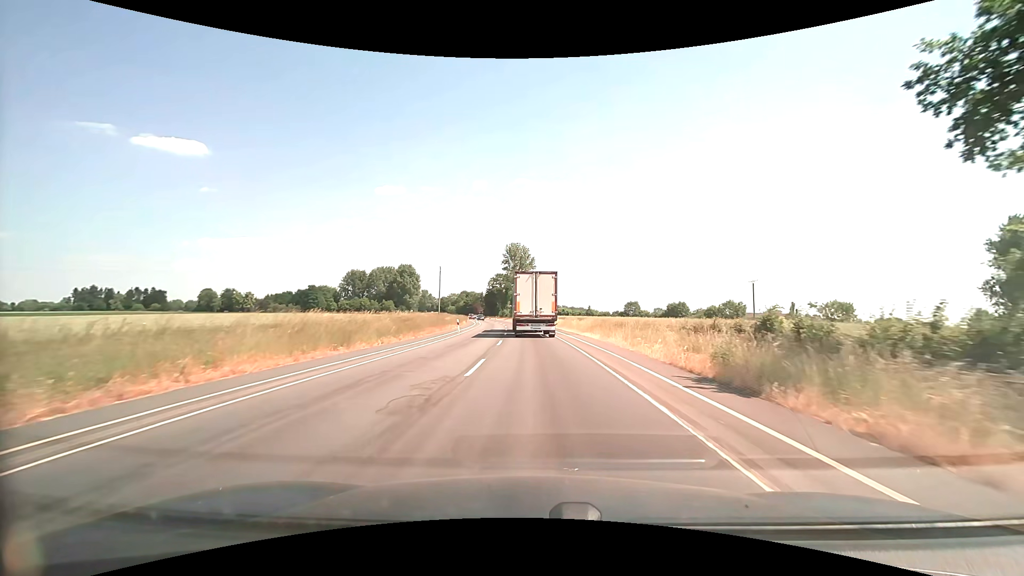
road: secondary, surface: asphalt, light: Day
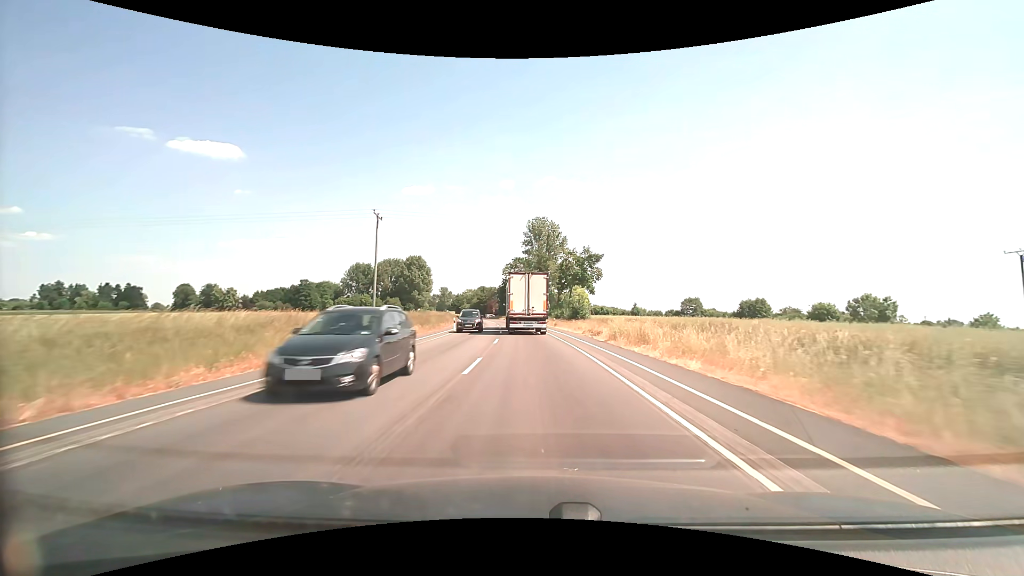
(-1.0, +48.2) m; -3°
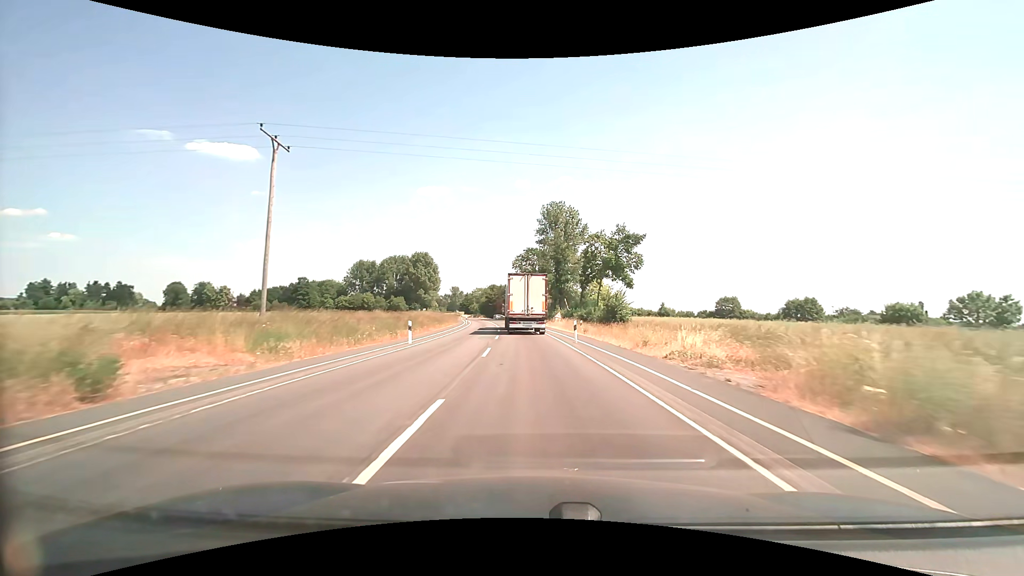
(-0.3, +19.6) m; -2°
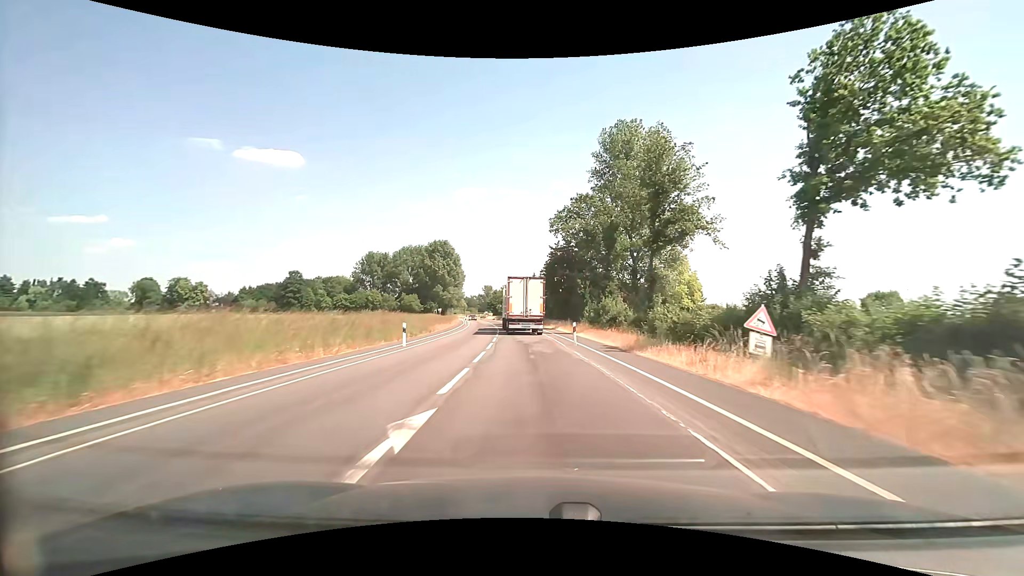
(-1.9, +49.6) m; -4°
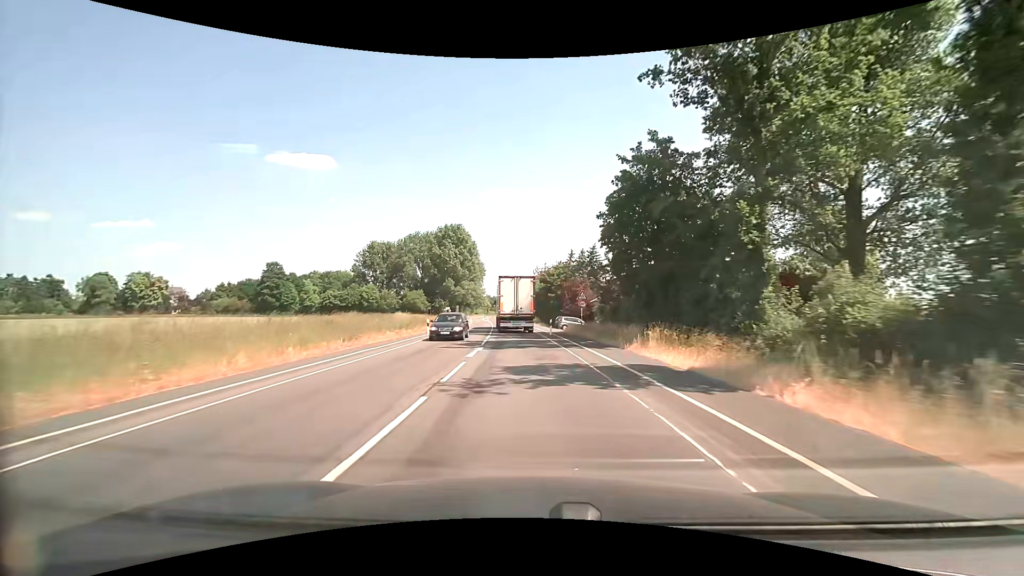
(-1.1, +40.7) m; -3°
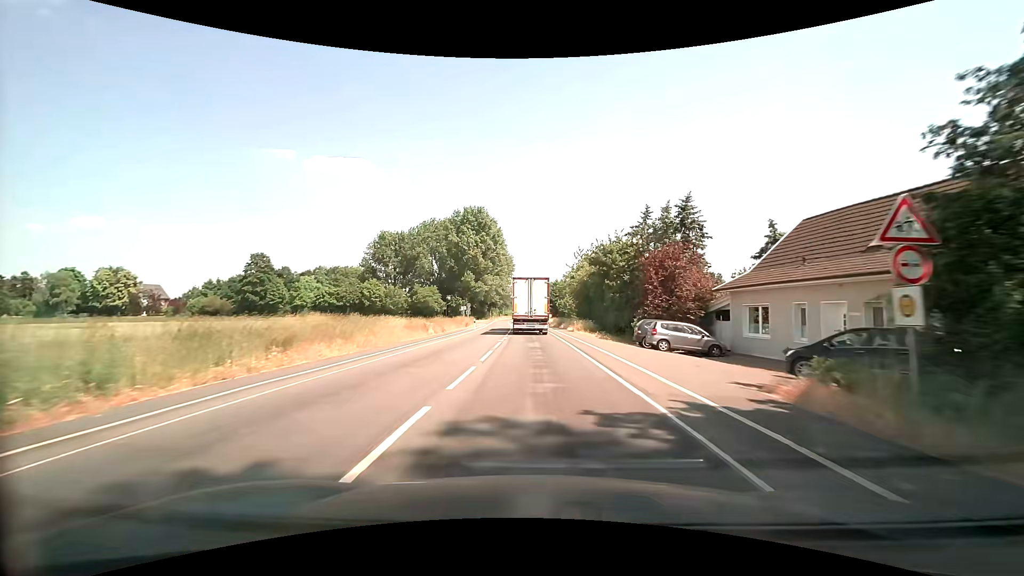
(-1.1, +31.1) m; -4°
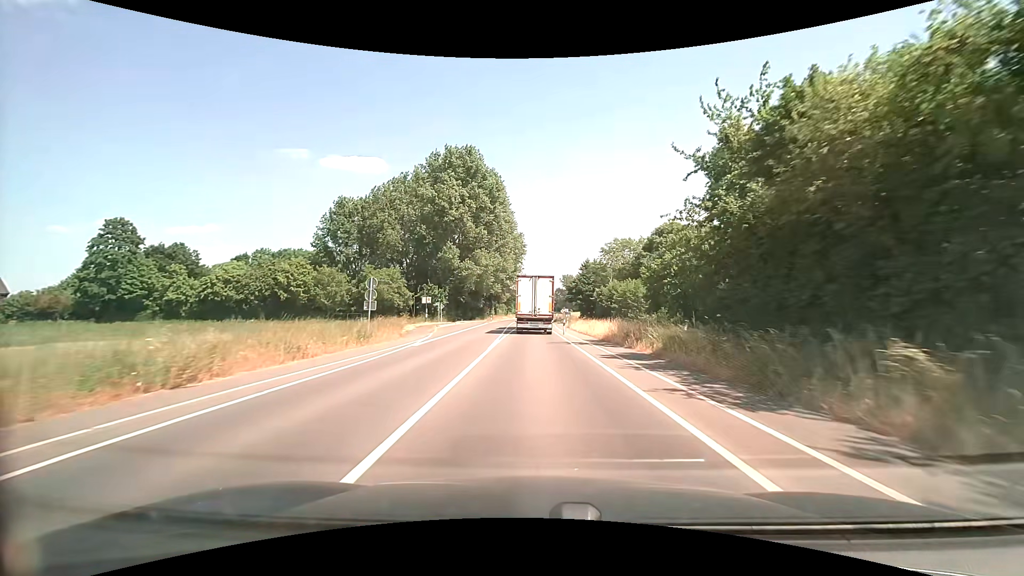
(-1.1, +52.0) m; -2°
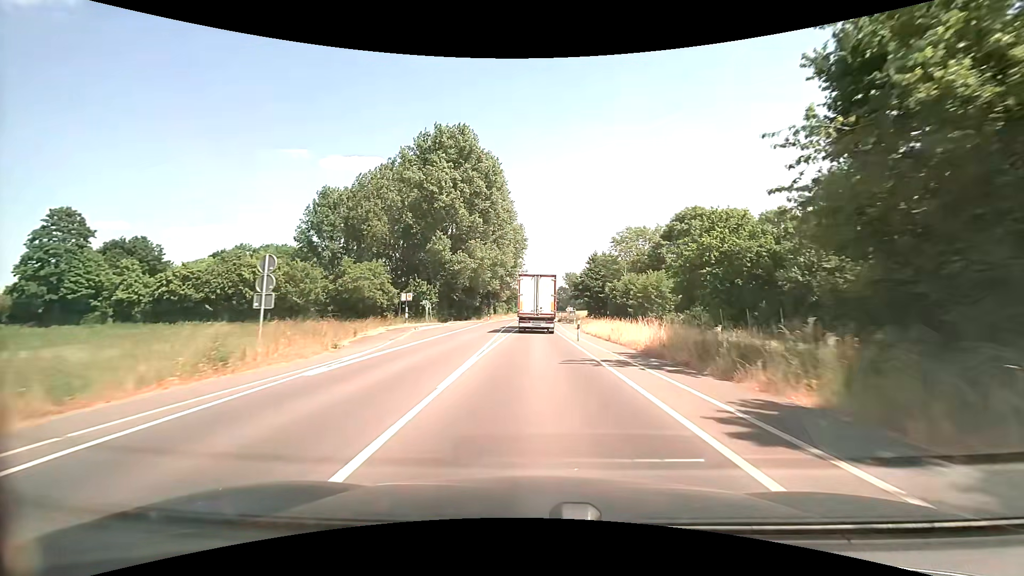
(0.0, +10.4) m; 0°
(0, +10) (0, +20) (0, +30) (0, +40) (0, +50) (+1, +60) (+1, +70) (+1, +80) (+1, +90) (+1, +100) m
